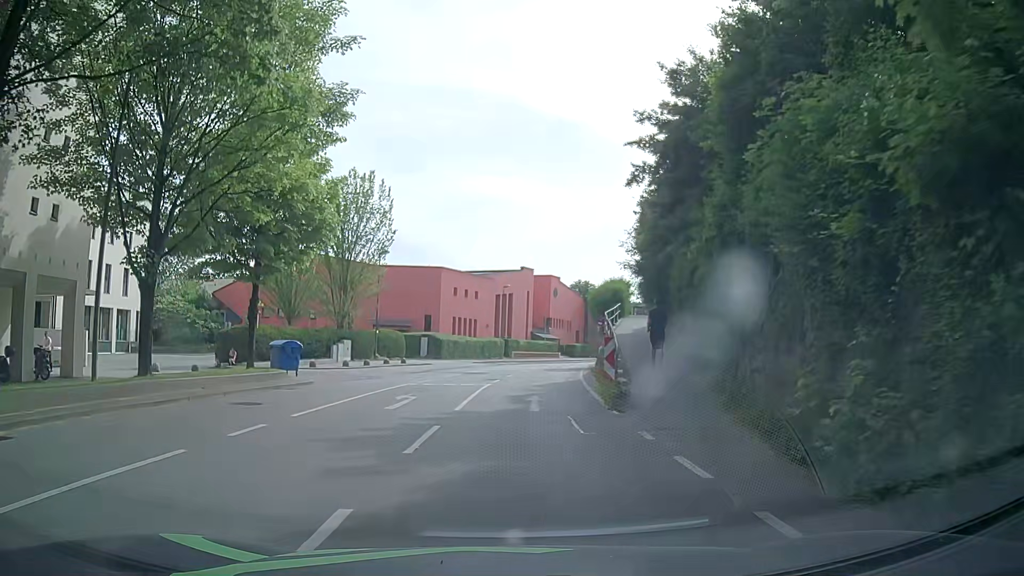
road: tertiary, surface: asphalt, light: Day
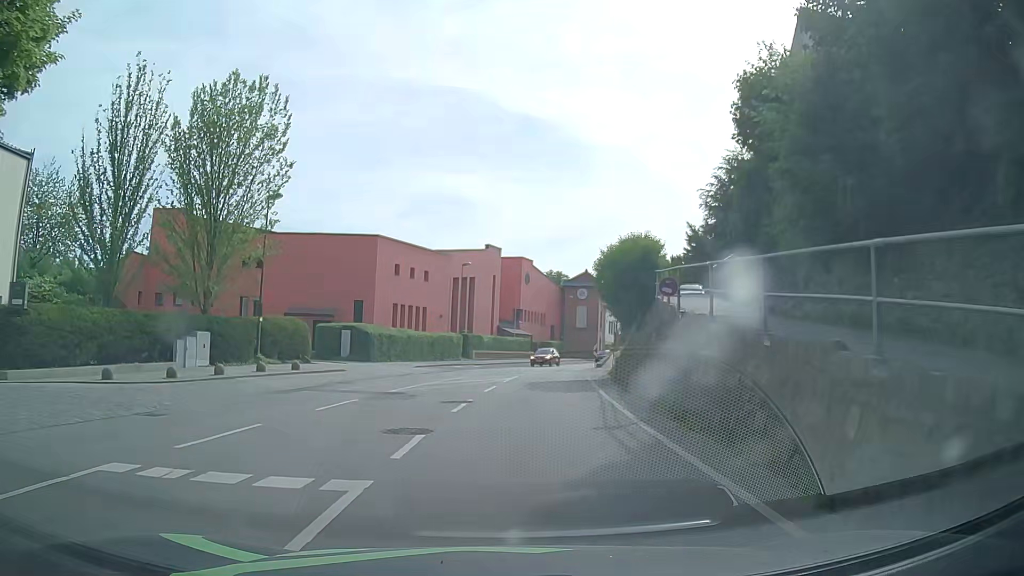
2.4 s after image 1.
(+0.4, +18.3) m; +3°
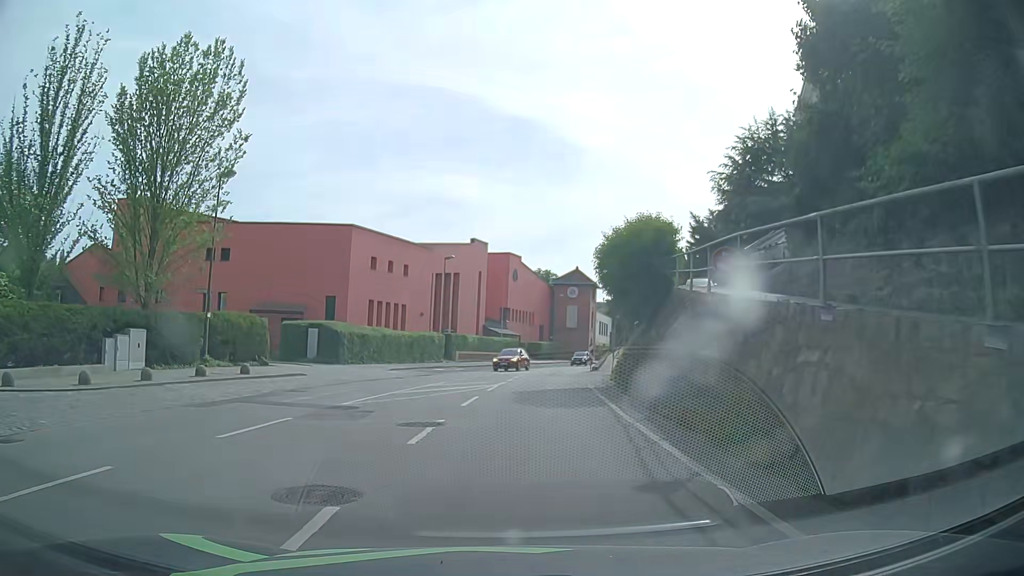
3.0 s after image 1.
(0.0, +4.5) m; +2°
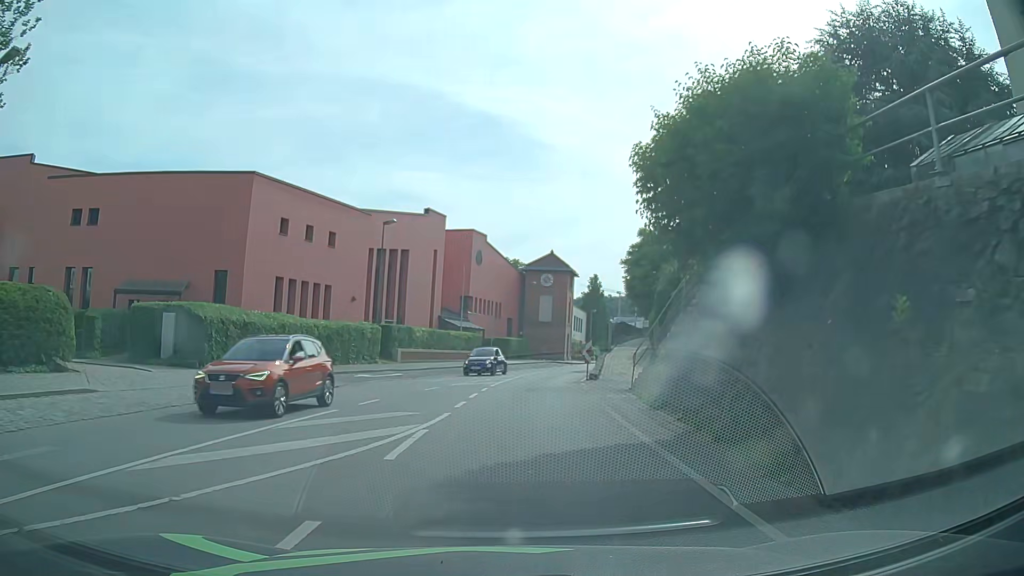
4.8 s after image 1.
(+0.2, +13.5) m; +3°
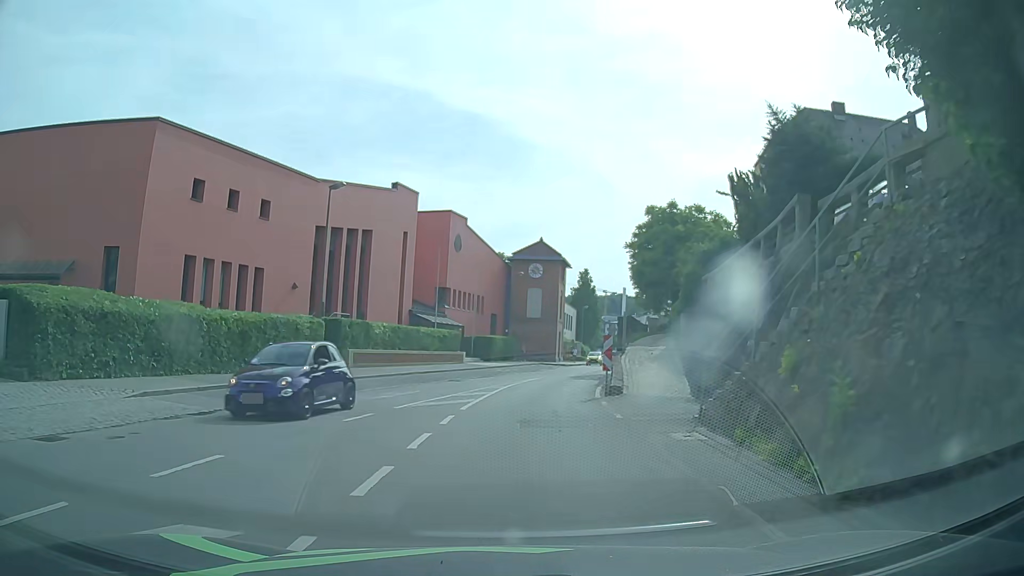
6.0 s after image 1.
(+0.1, +9.0) m; +1°
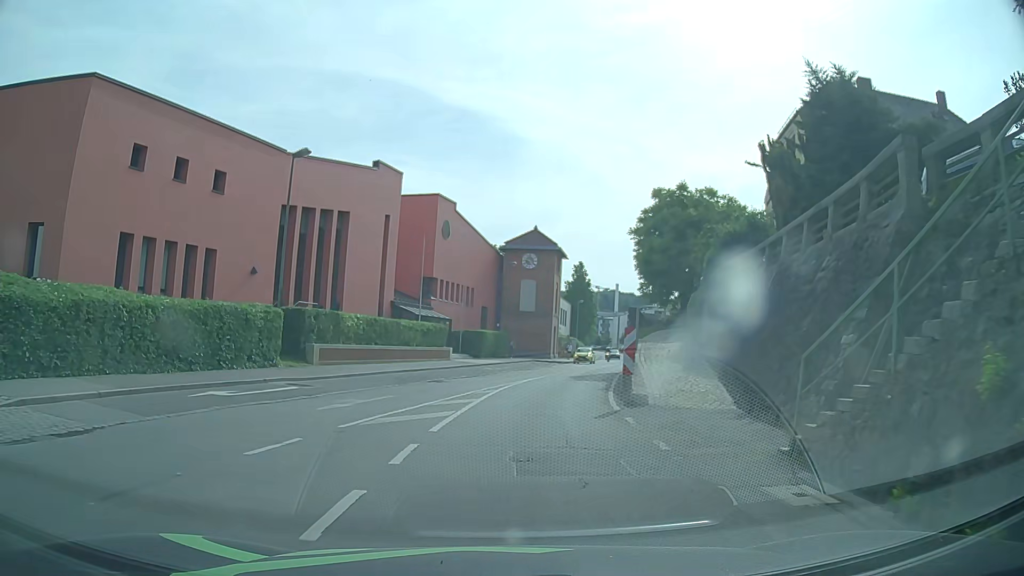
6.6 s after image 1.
(0.0, +4.5) m; +1°
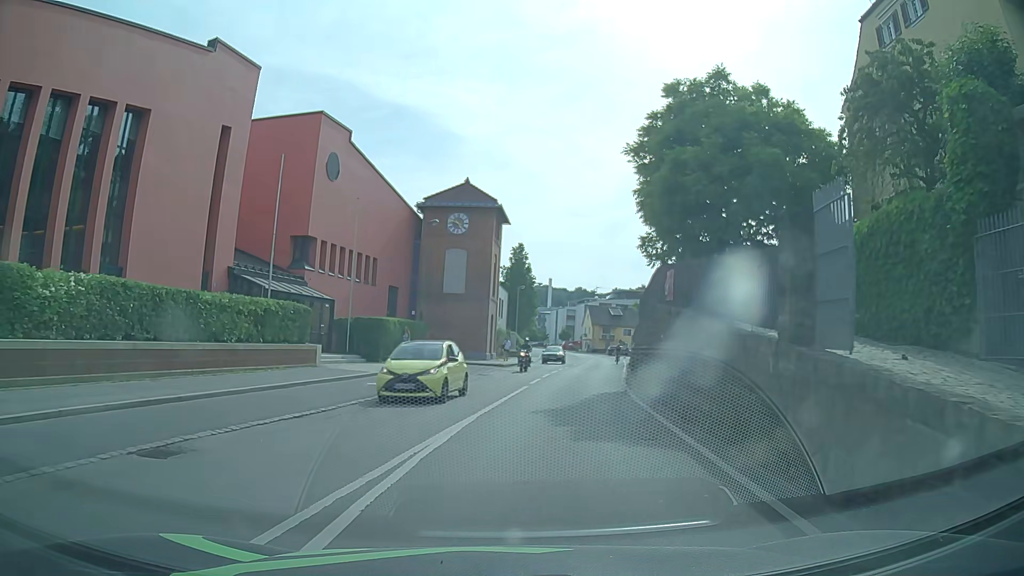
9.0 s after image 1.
(+0.7, +18.0) m; +6°
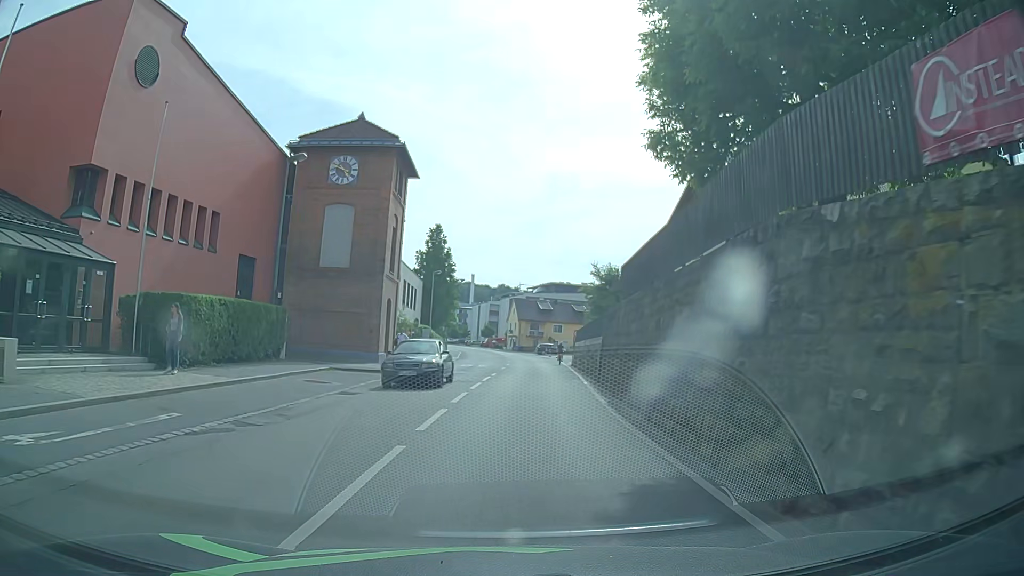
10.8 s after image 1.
(+0.7, +13.5) m; +6°
(0, +10) (+1, +20) (+1, +30) (+2, +40) (+2, +50) (+2, +60) (+2, +70) (+2, +80) (+1, +90) (-1, +100) m
